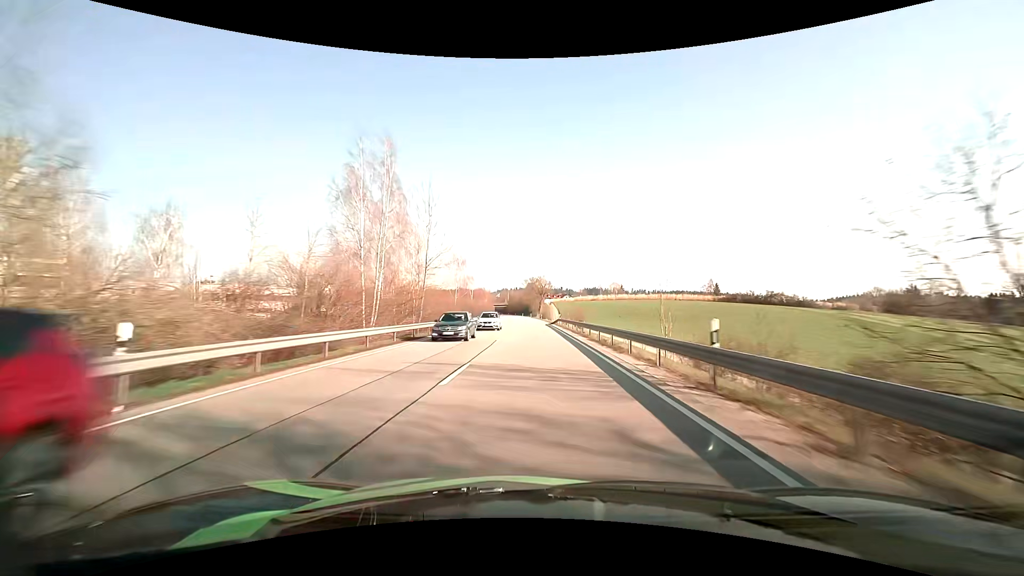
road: primary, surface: asphalt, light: Day
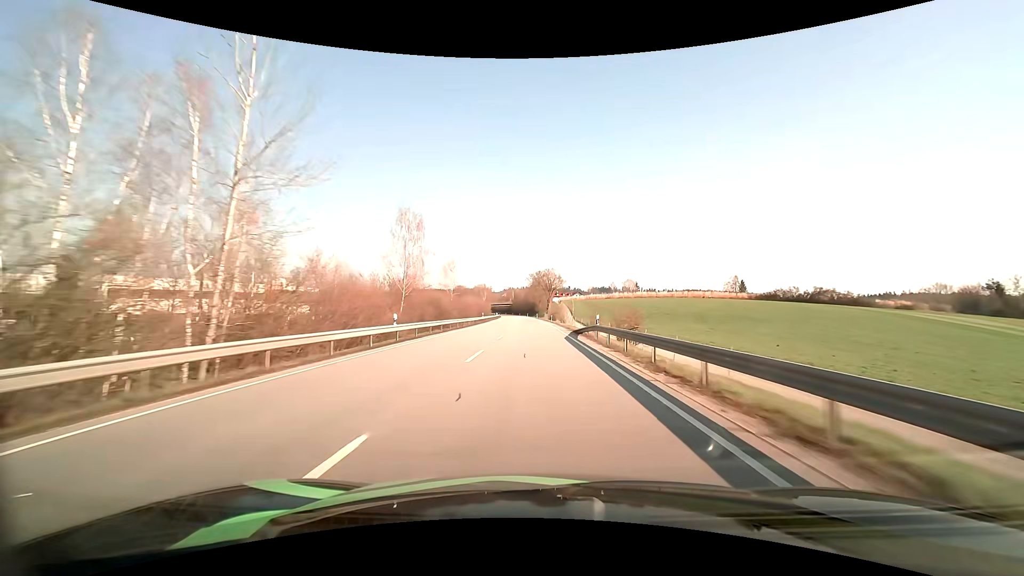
(-0.2, +31.8) m; -1°
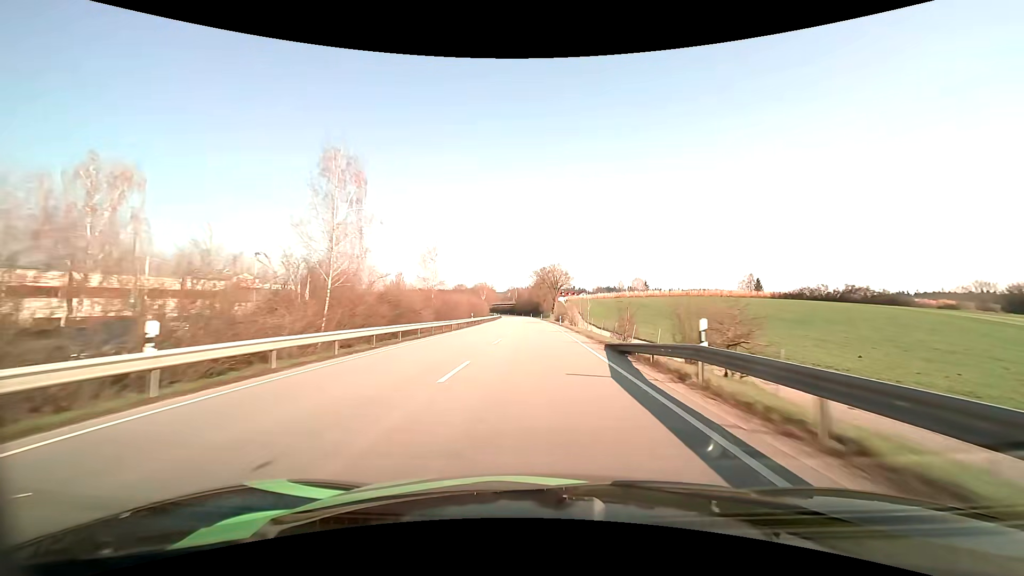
(-0.1, +15.9) m; -1°
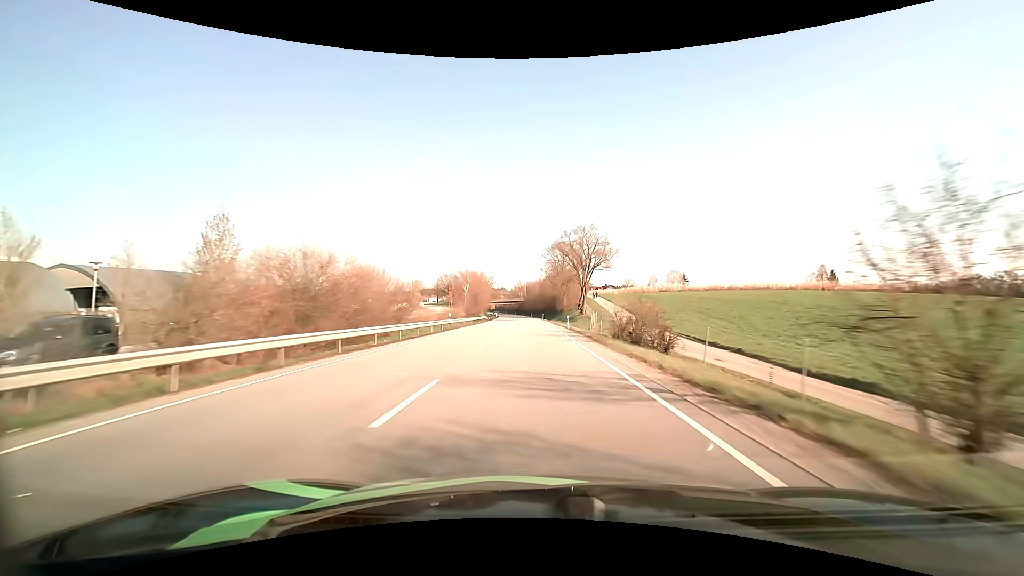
(-0.8, +64.0) m; -1°
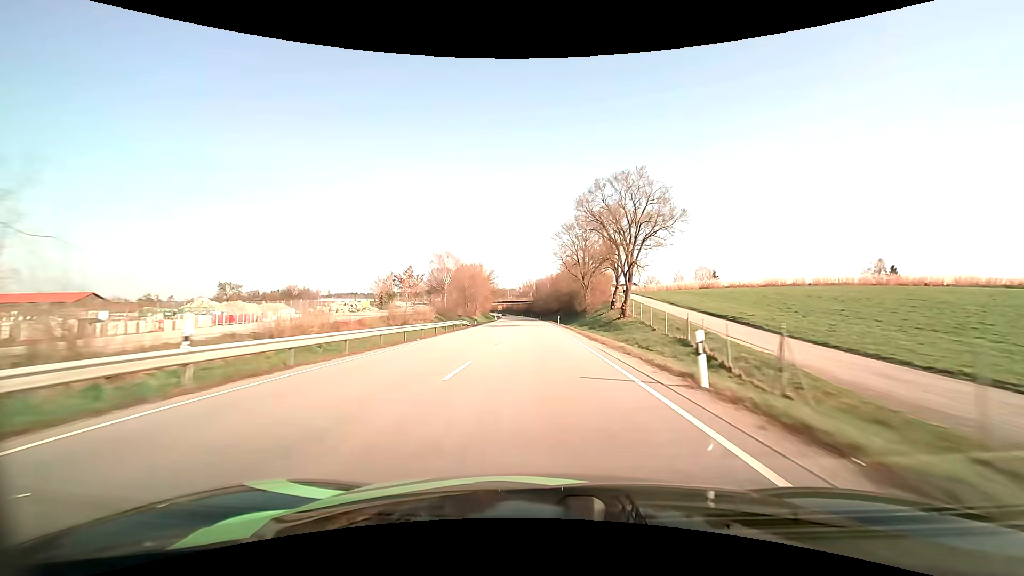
(-0.3, +32.1) m; -1°
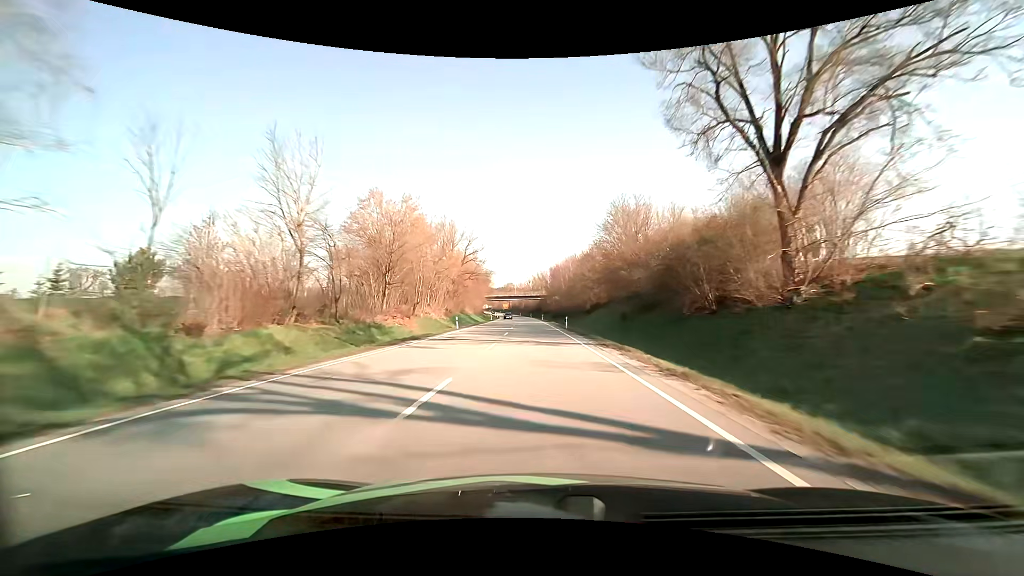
(-0.9, +63.7) m; -1°
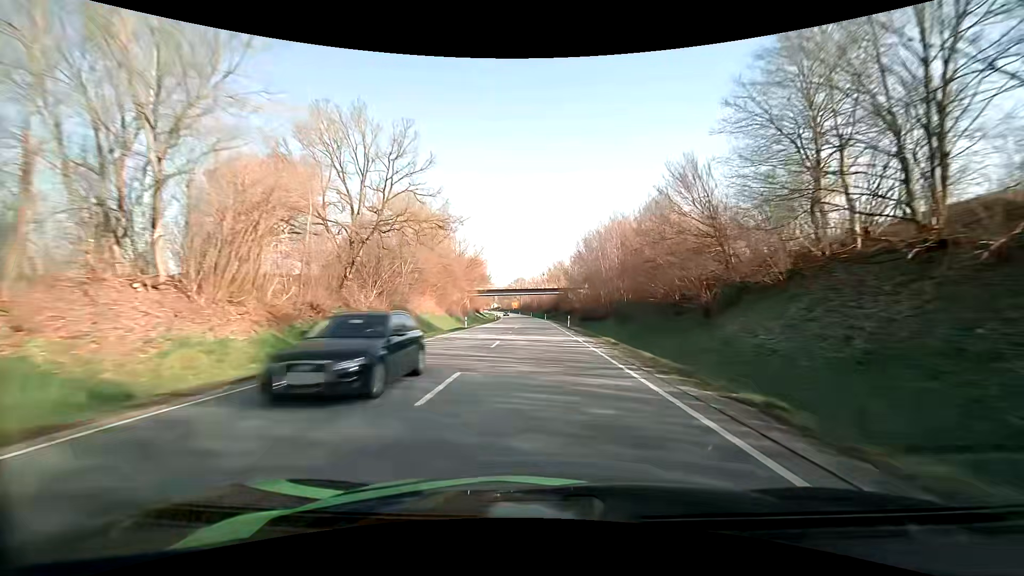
(-0.7, +47.2) m; -2°
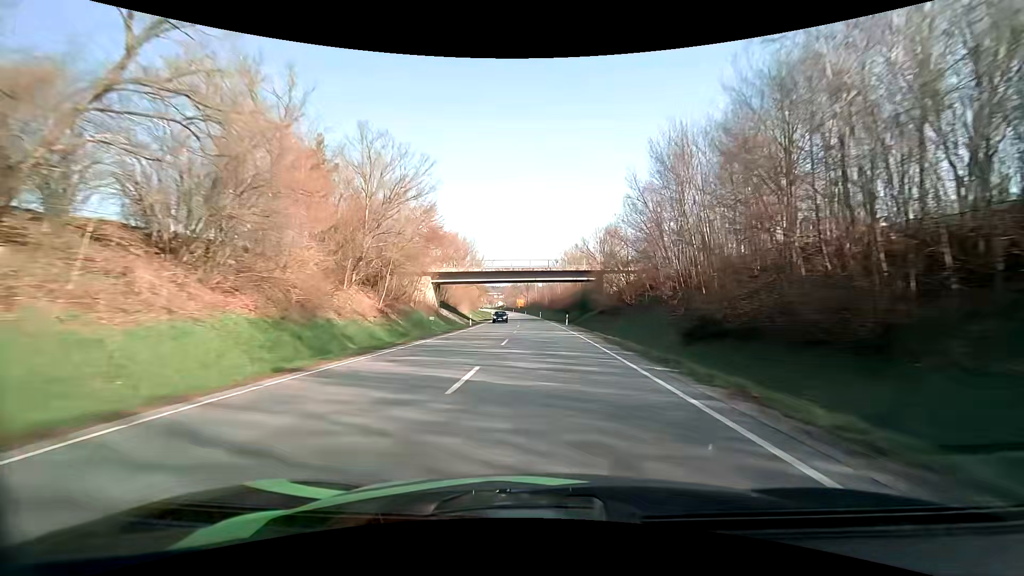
(-0.5, +47.1) m; -1°
(0, +10) (0, +20) (0, +30) (0, +40) (-1, +50) (-1, +60) (-1, +70) (-2, +80) (-3, +90) (-3, +100) m
